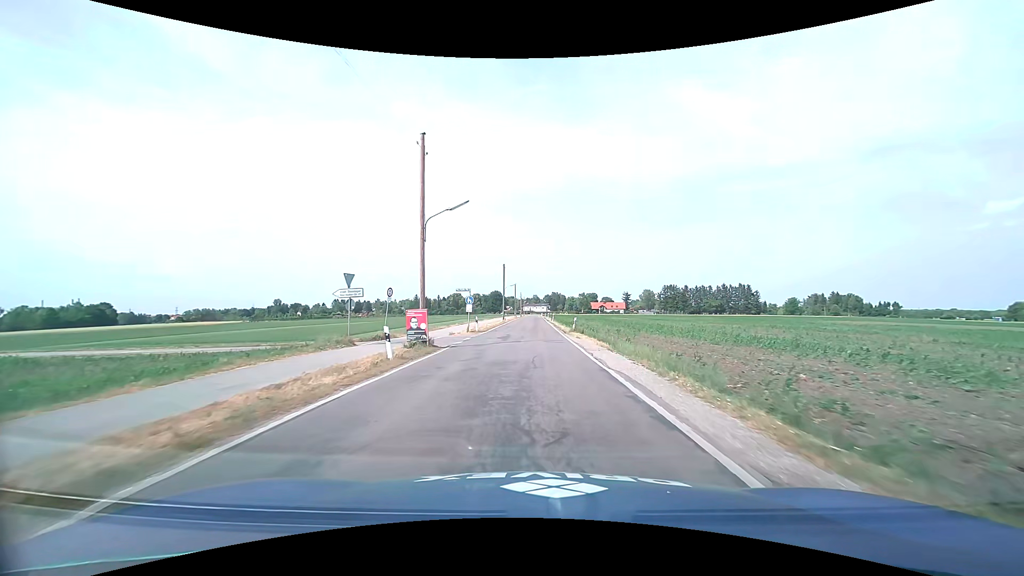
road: tertiary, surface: asphalt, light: Day
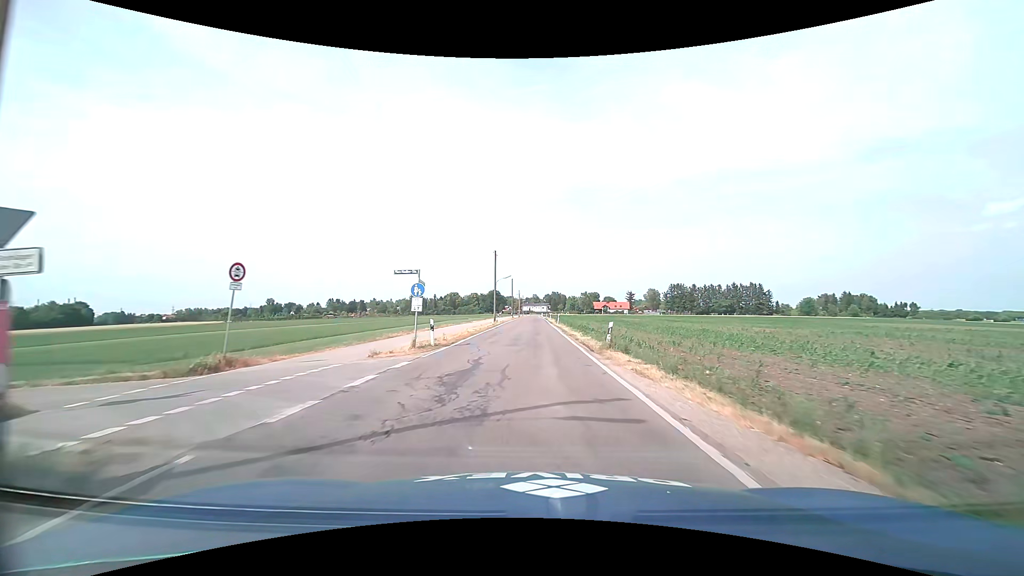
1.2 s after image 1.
(+0.1, +16.3) m; 0°
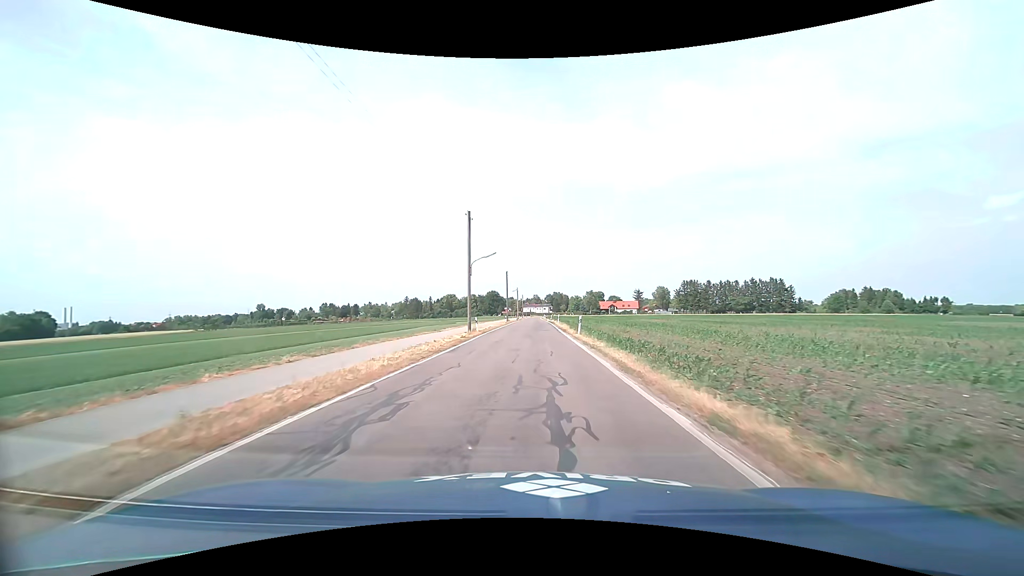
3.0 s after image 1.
(0.0, +24.0) m; 0°
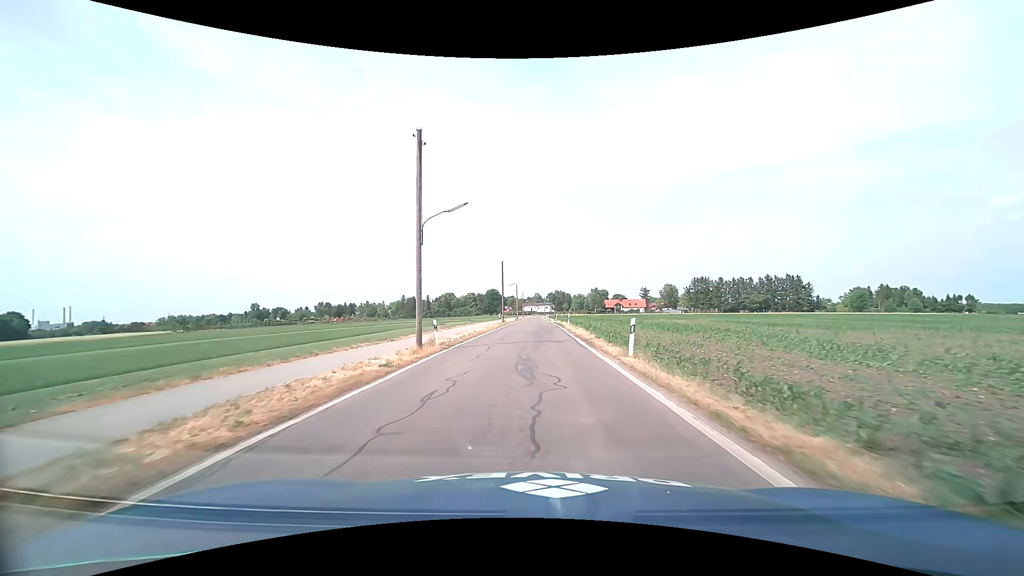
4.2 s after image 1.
(0.0, +15.7) m; 0°
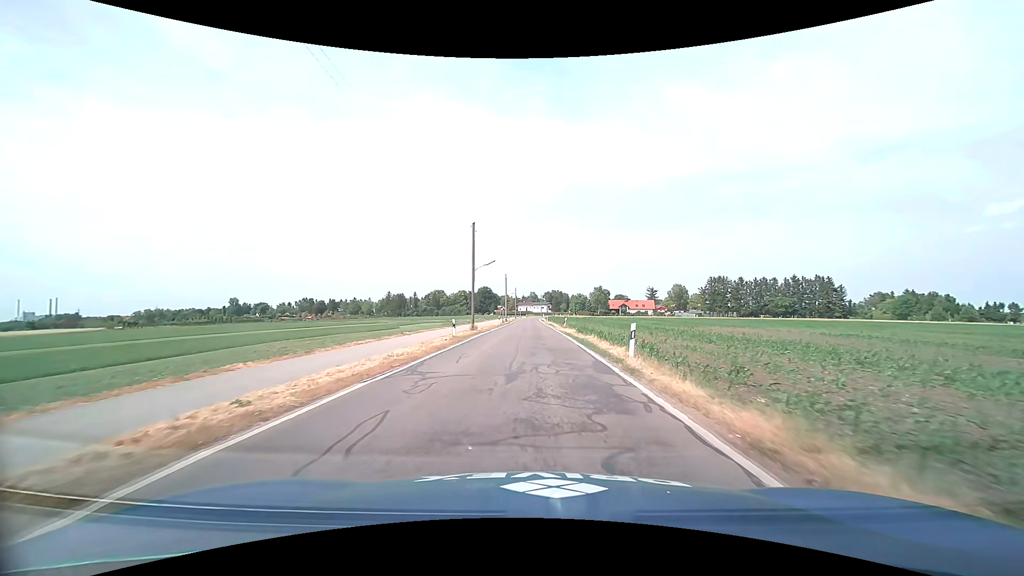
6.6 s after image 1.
(+0.2, +30.6) m; 0°
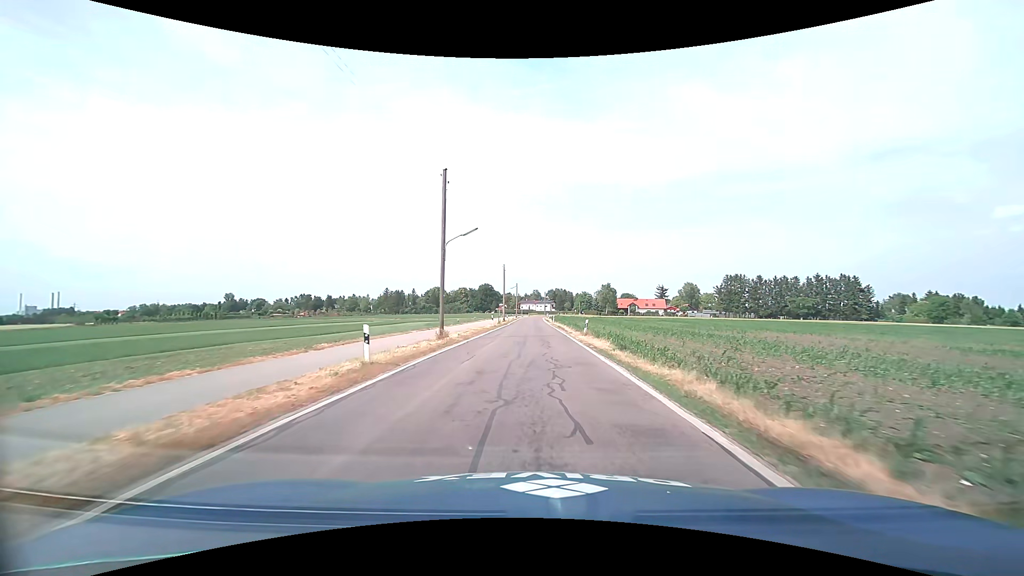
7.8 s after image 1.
(0.0, +14.9) m; 0°
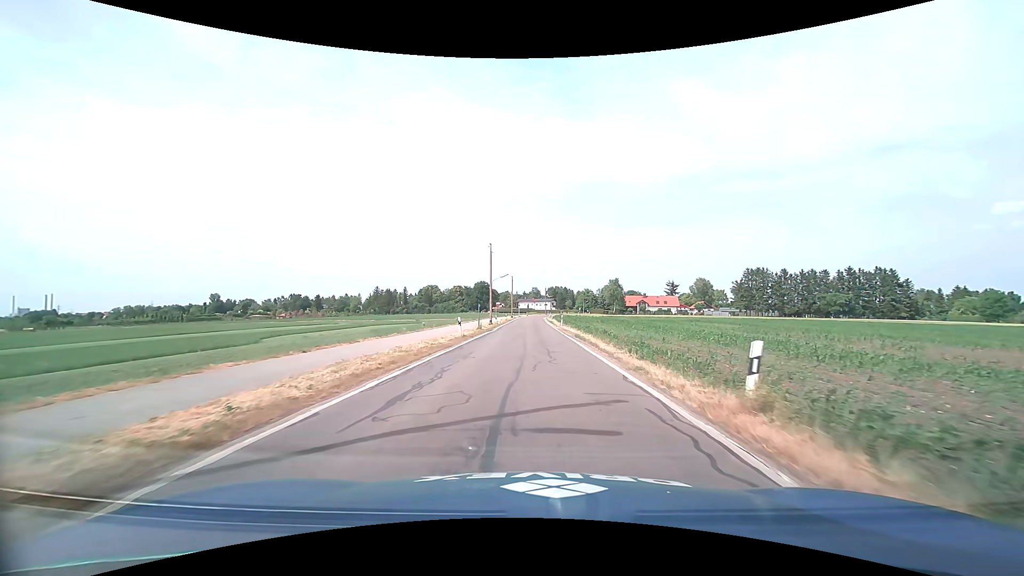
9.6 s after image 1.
(0.0, +22.0) m; 0°
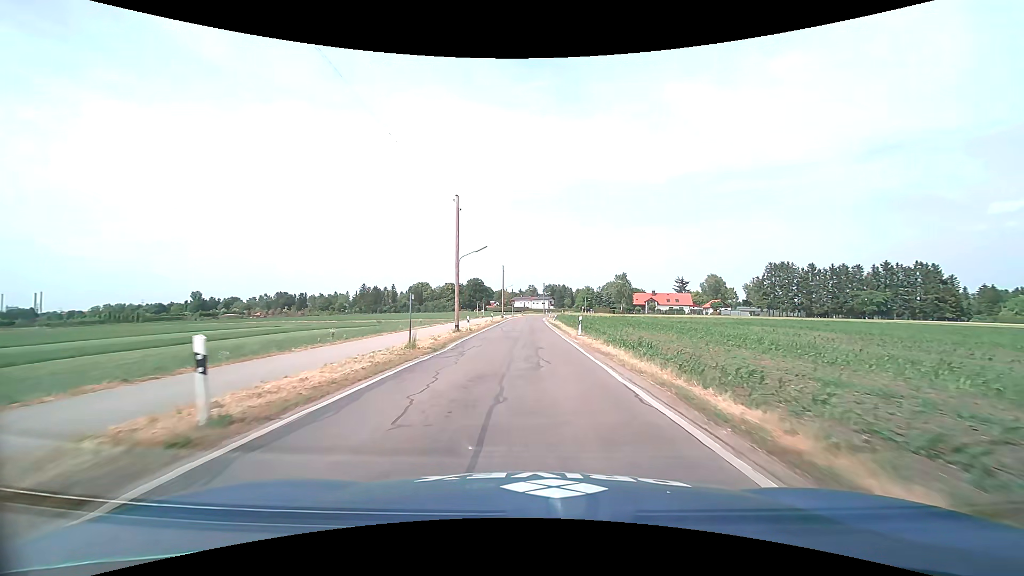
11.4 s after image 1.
(+0.1, +21.8) m; 0°
(0, +10) (0, +20) (0, +30) (0, +40) (0, +50) (0, +60) (0, +70) (0, +80) (+1, +90) (+2, +100) m
